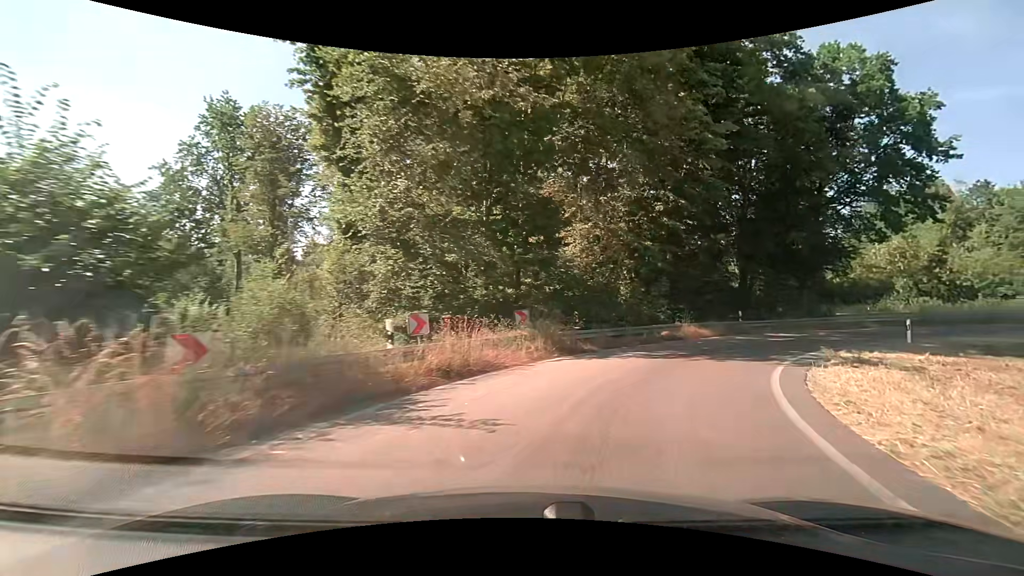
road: trunk_link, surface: asphalt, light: Day
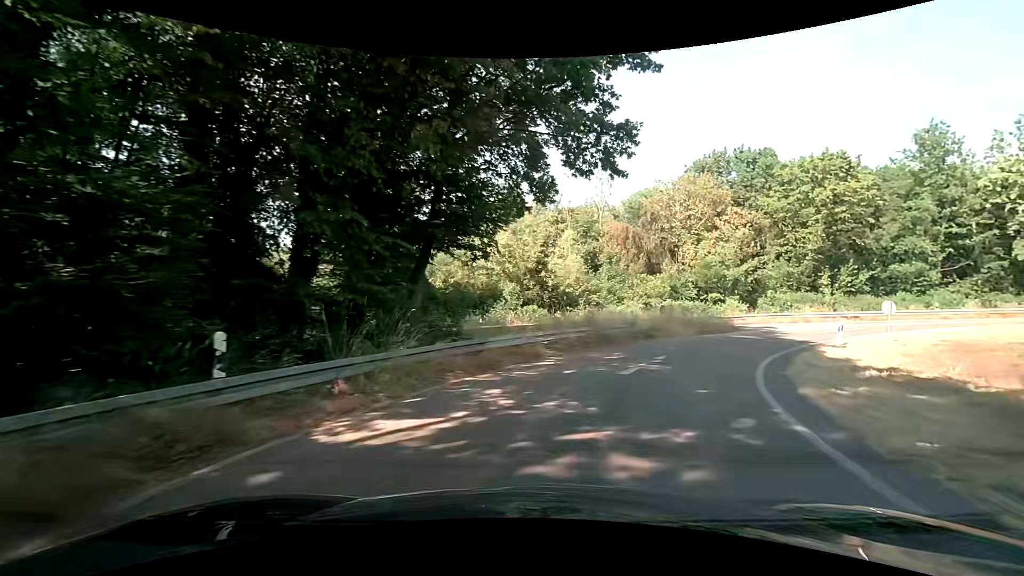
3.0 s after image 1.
(+9.0, +21.4) m; +45°
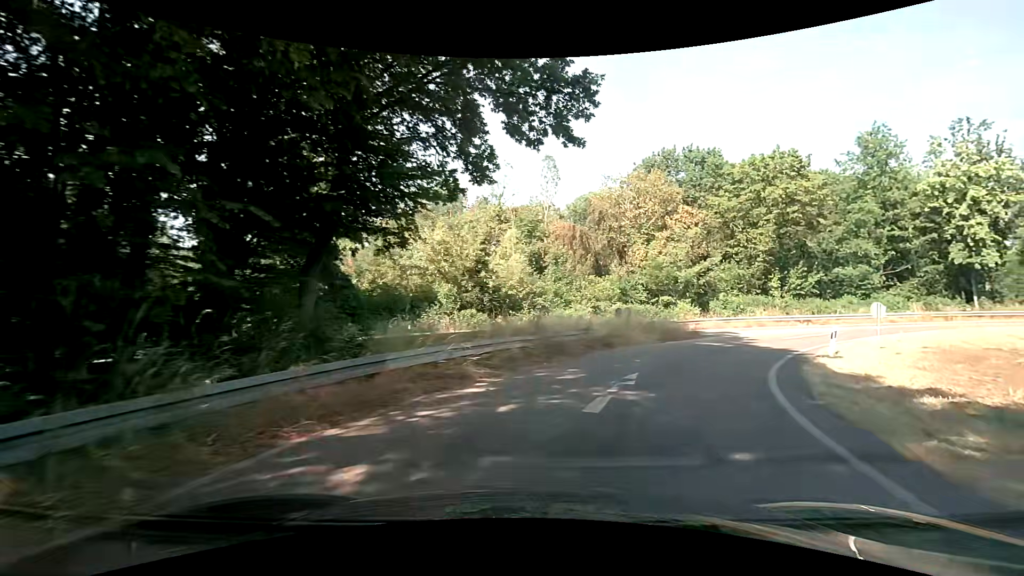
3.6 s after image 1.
(+0.2, +4.3) m; +5°
(+1, +10) (+6, +19) (+13, +26) (+21, +31) (+30, +35) (+40, +38) (+50, +39) (+60, +40) (+70, +41) (+80, +41) m
